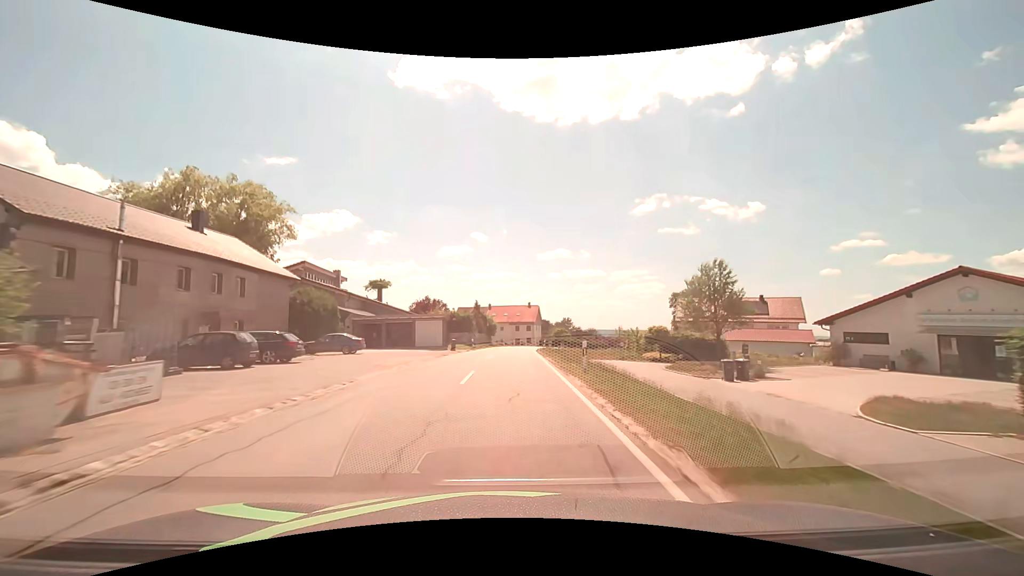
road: secondary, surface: asphalt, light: Day
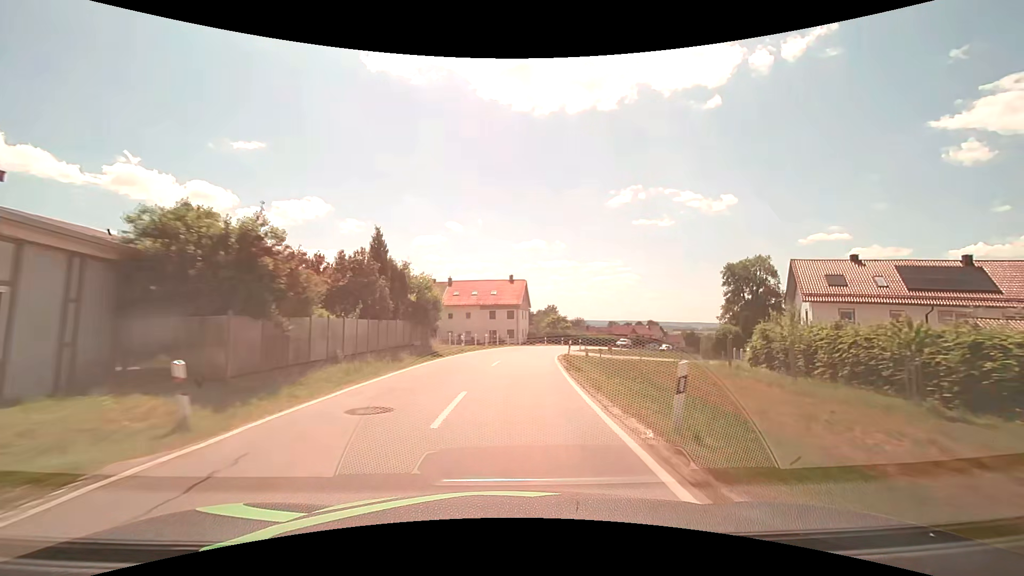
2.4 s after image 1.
(+0.6, +42.5) m; +2°
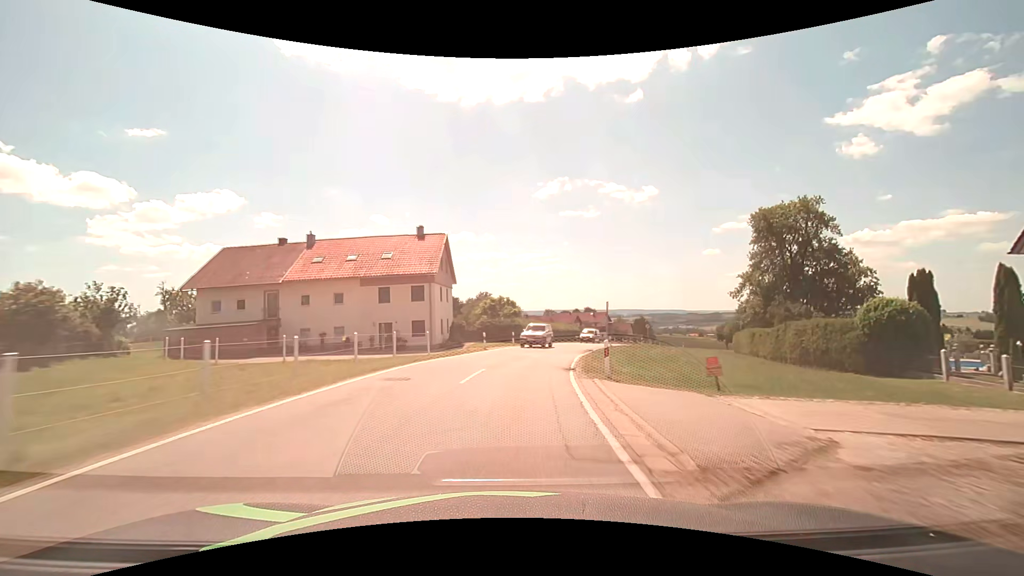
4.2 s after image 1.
(+1.9, +32.2) m; +8°
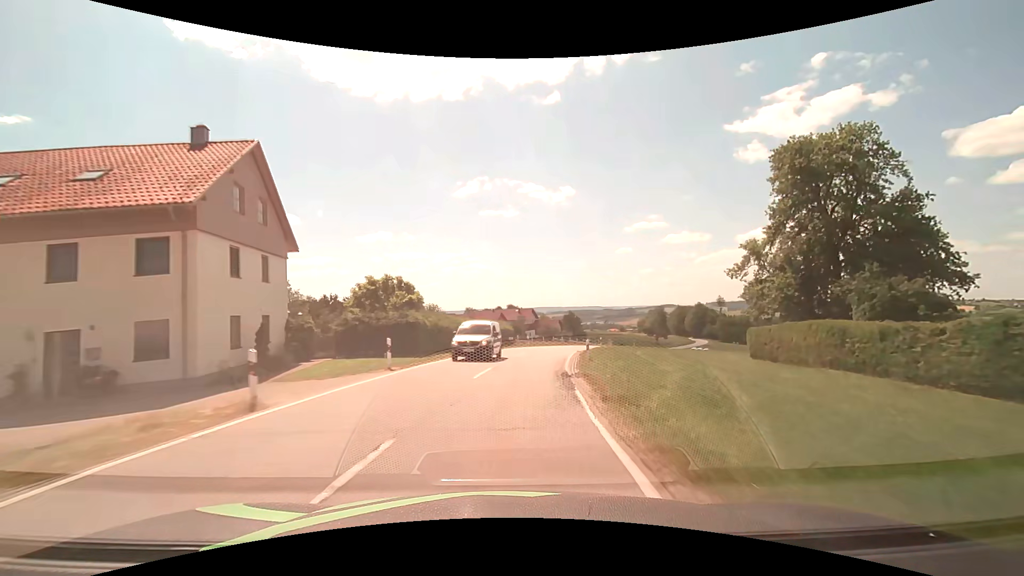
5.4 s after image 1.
(+1.6, +21.5) m; +8°
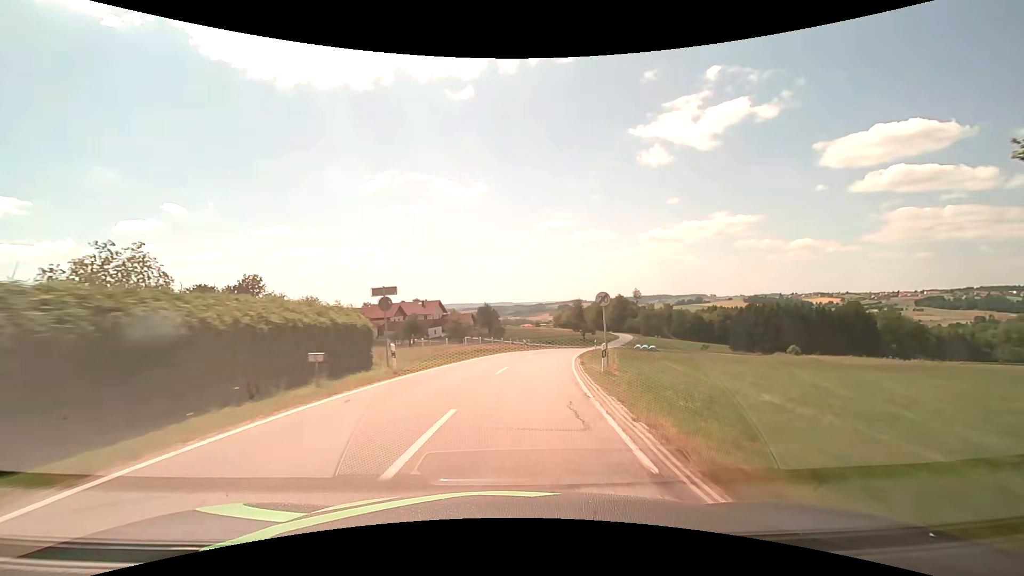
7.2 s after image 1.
(+3.3, +32.2) m; +11°
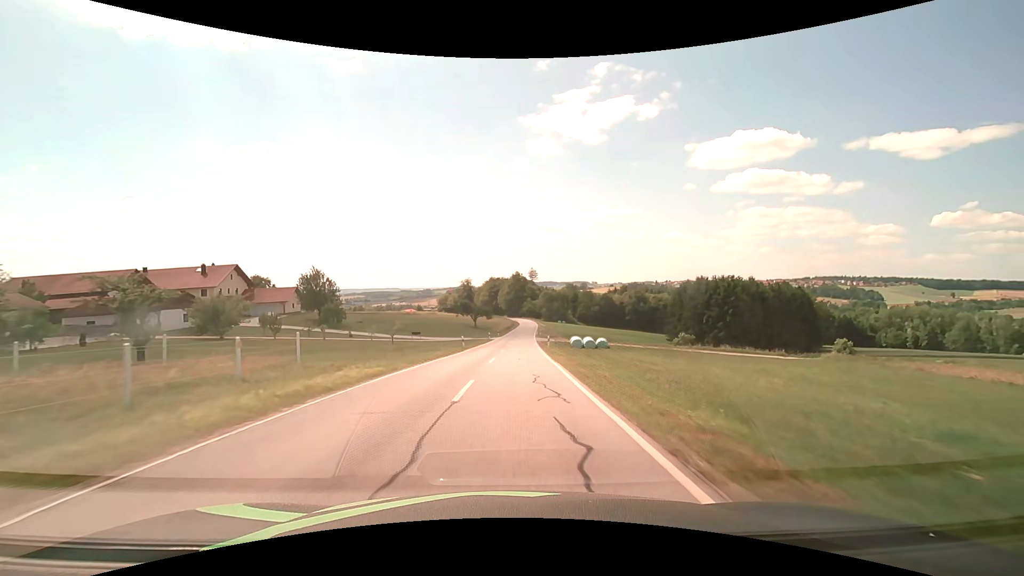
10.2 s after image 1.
(+7.4, +53.3) m; +13°
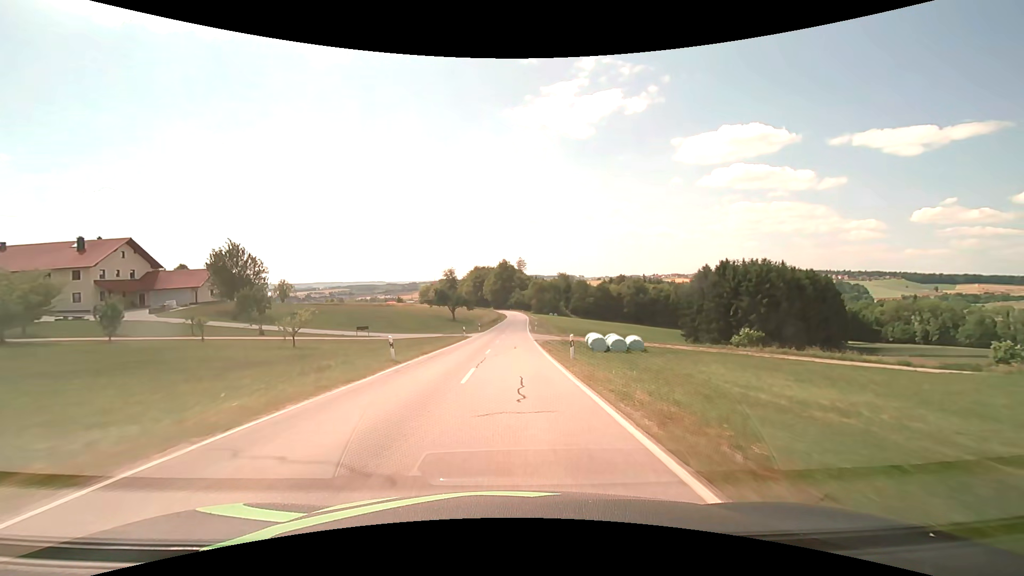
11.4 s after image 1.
(+0.4, +21.4) m; +2°
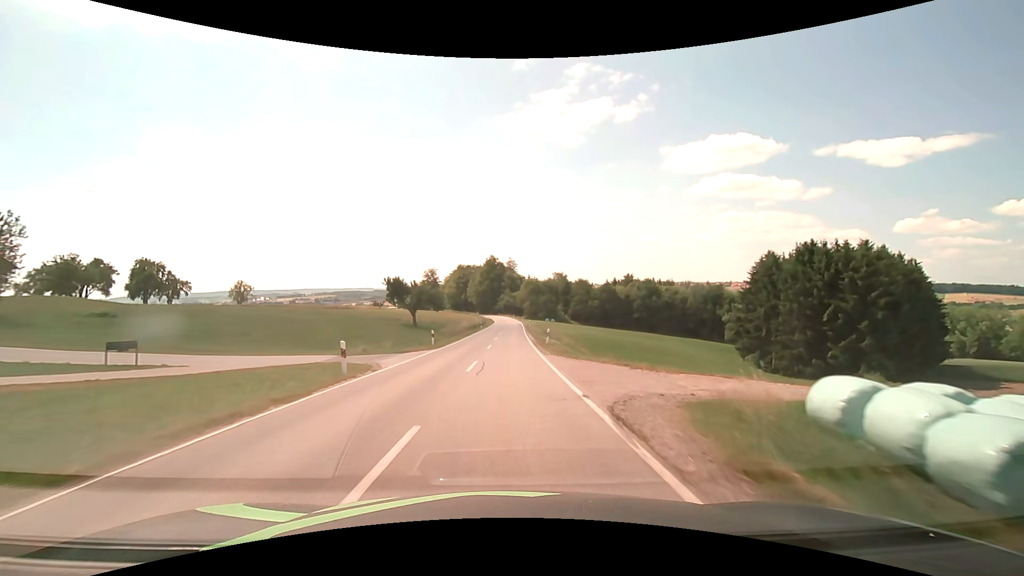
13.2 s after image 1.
(+0.4, +31.9) m; +1°
(0, +10) (0, +20) (0, +30) (0, +40) (0, +50) (+1, +60) (+1, +70) (+1, +80) (+1, +90) (+1, +100) m
